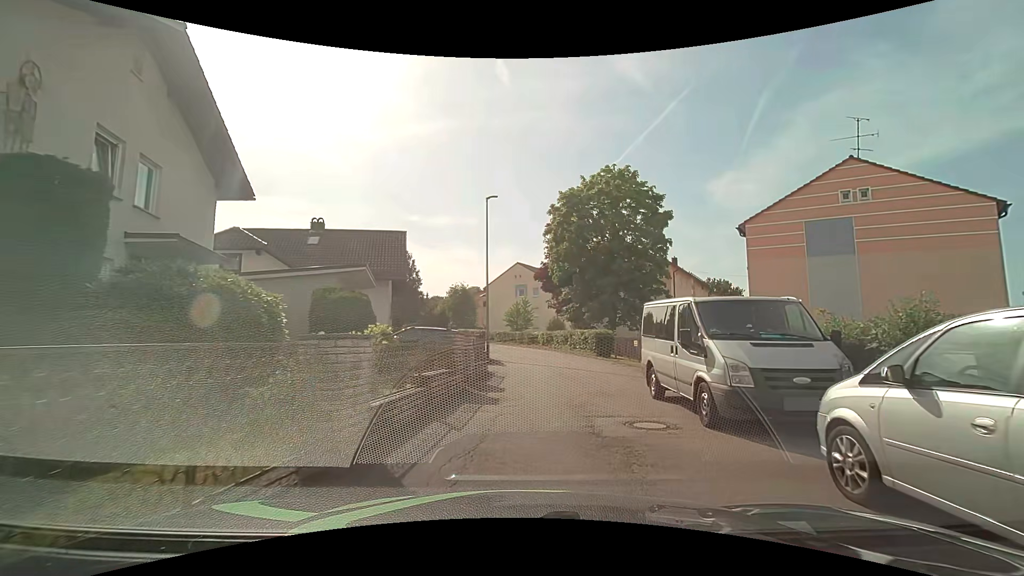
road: residential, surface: asphalt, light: Day
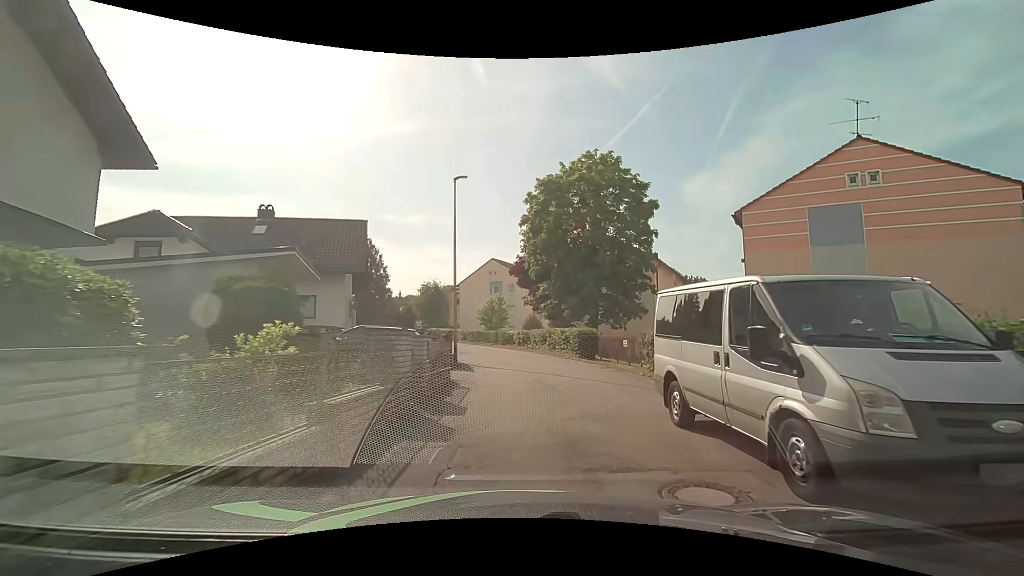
(+0.2, +3.2) m; +5°
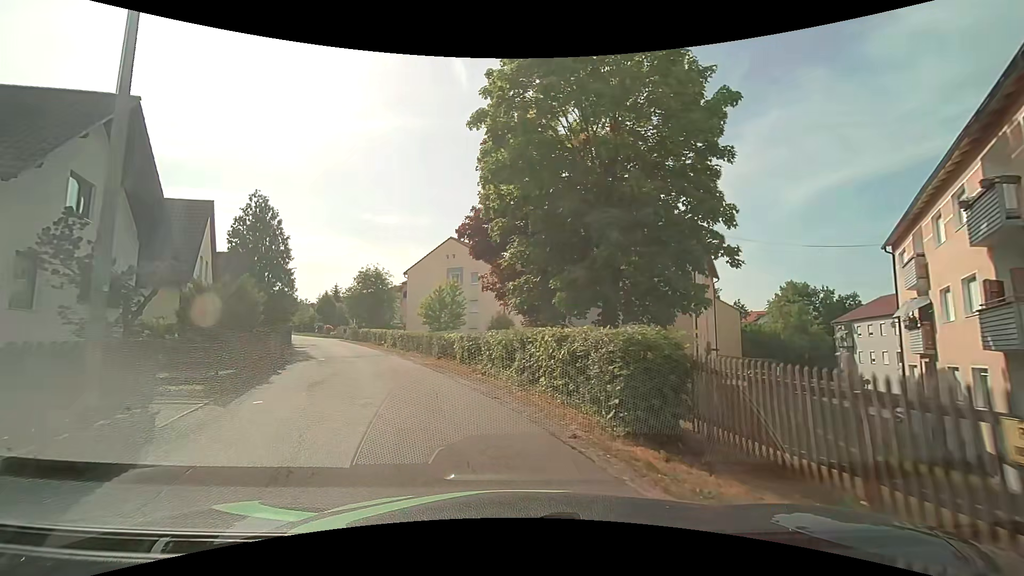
(+1.1, +17.1) m; +3°
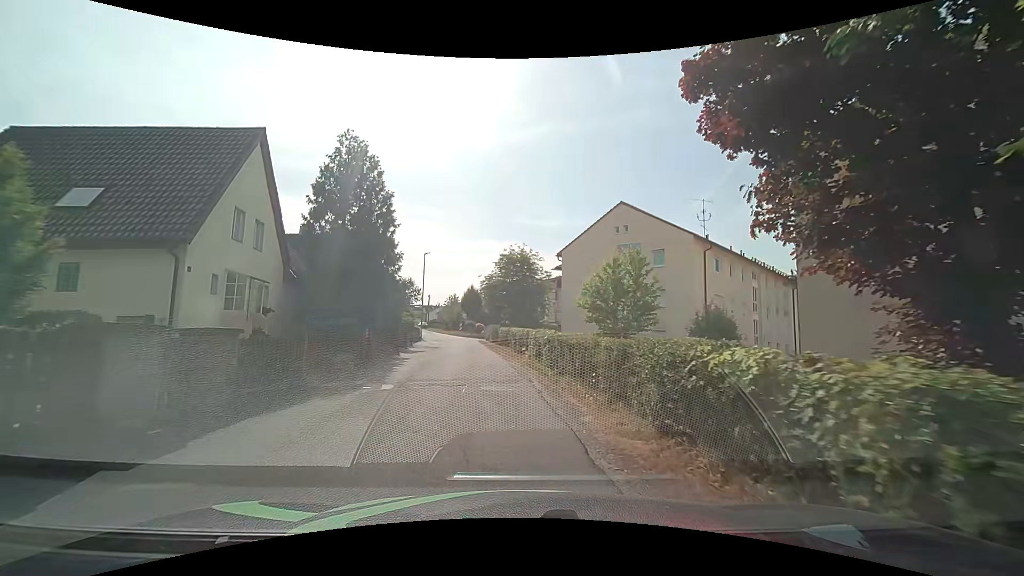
(-2.6, +14.7) m; -18°
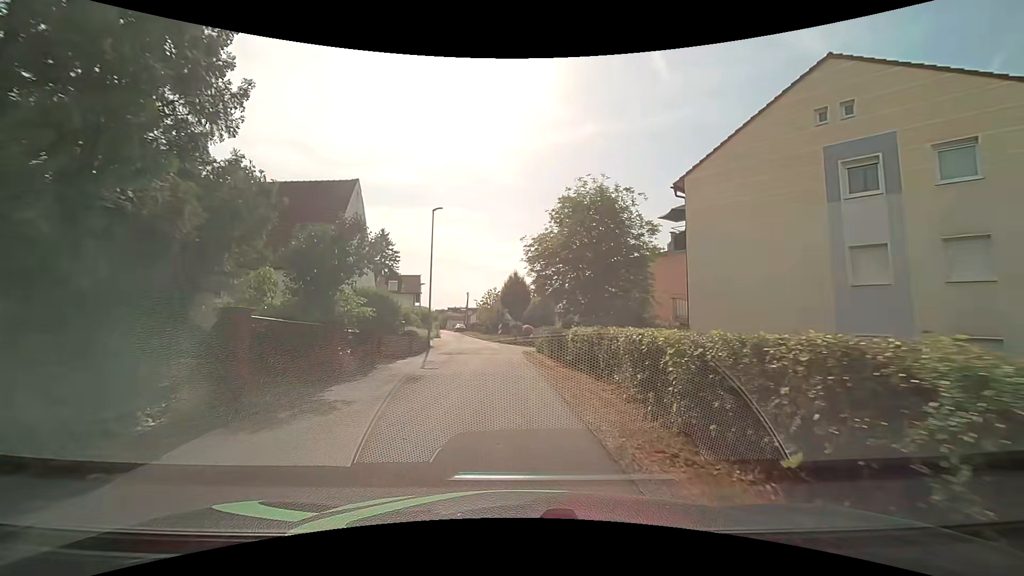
(-1.1, +19.7) m; -6°
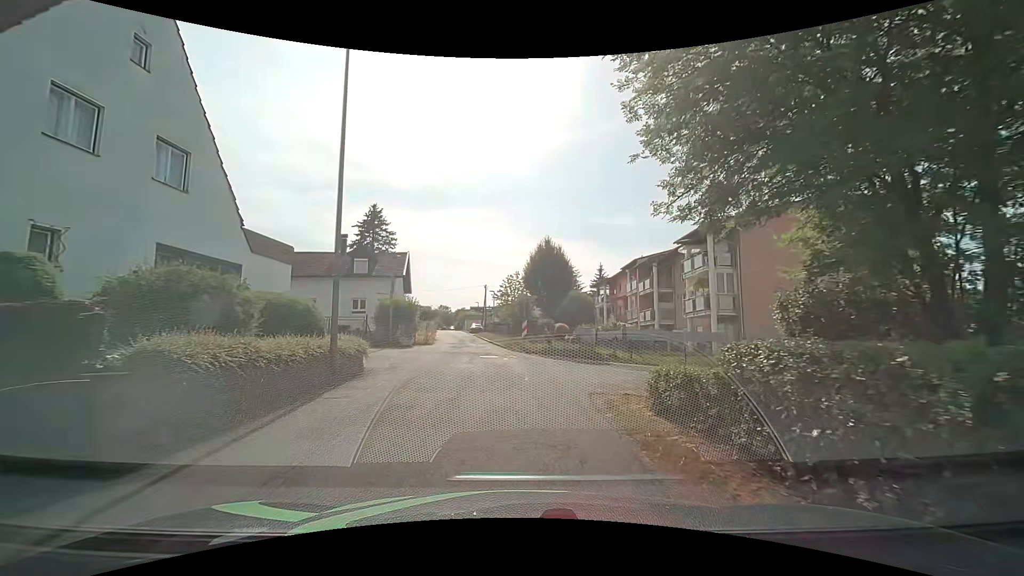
(-0.4, +18.0) m; -2°
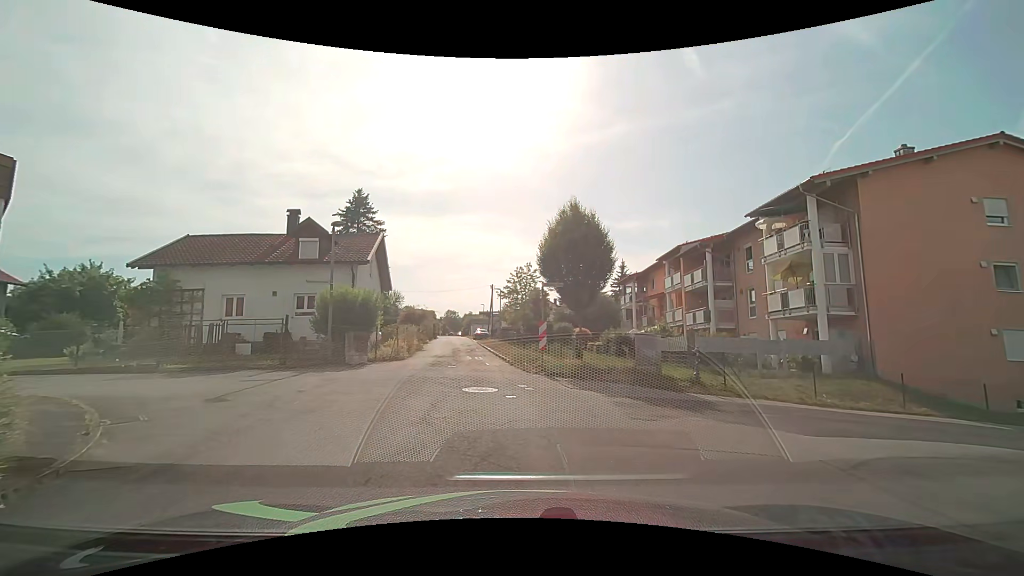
(-0.2, +10.0) m; -3°
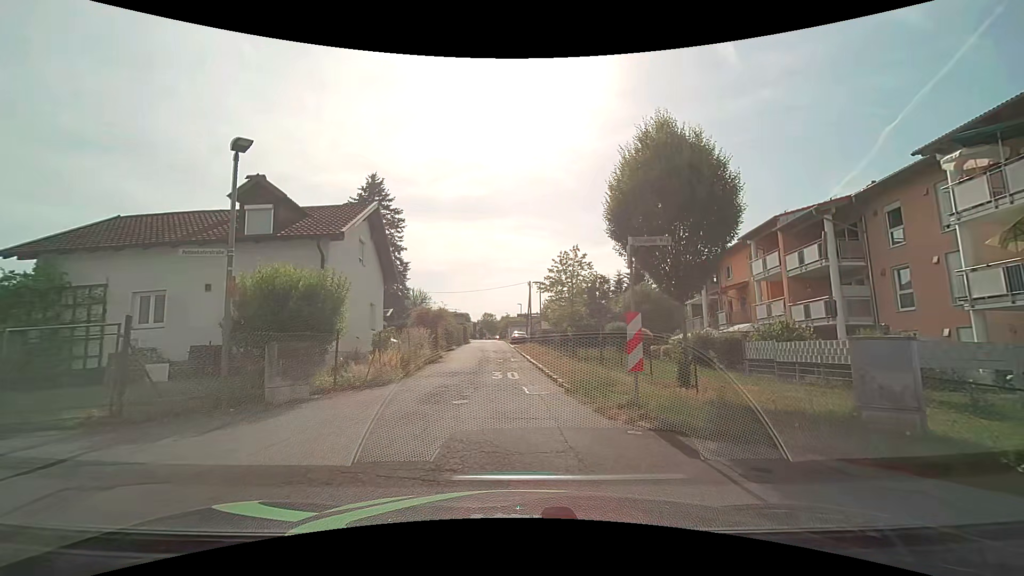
(-0.1, +8.6) m; -2°
(0, +10) (-1, +20) (-2, +30) (-2, +40) (-3, +50) (-4, +60) (-4, +70) (-5, +80) (-7, +90) (-7, +100) m
